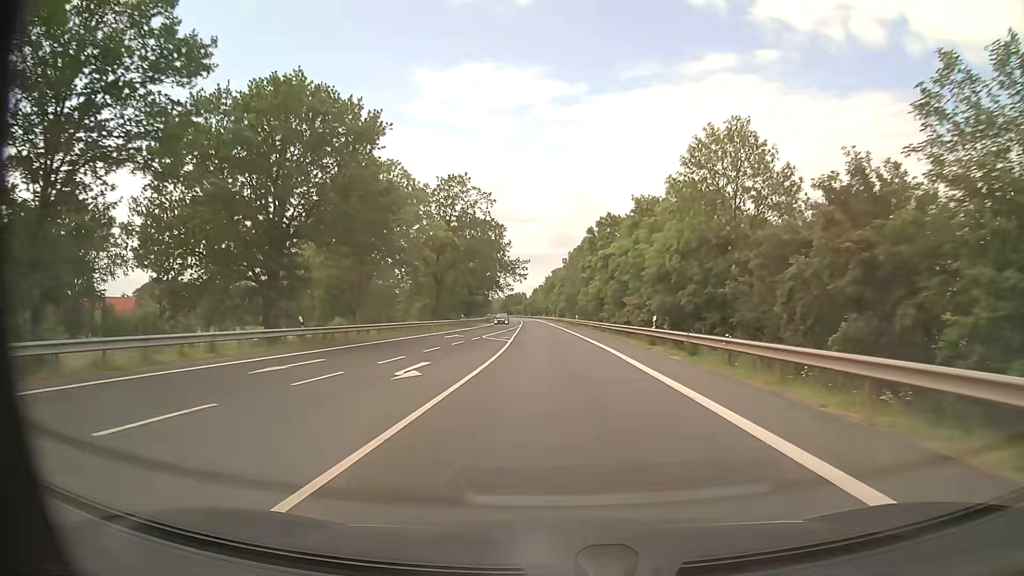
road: primary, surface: asphalt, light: Day
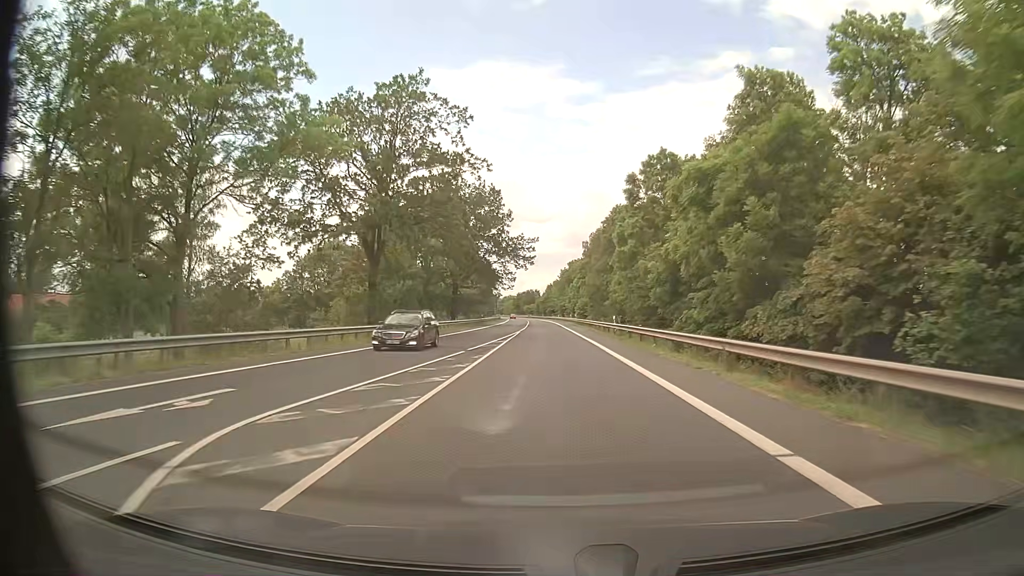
(-0.4, +33.4) m; -2°
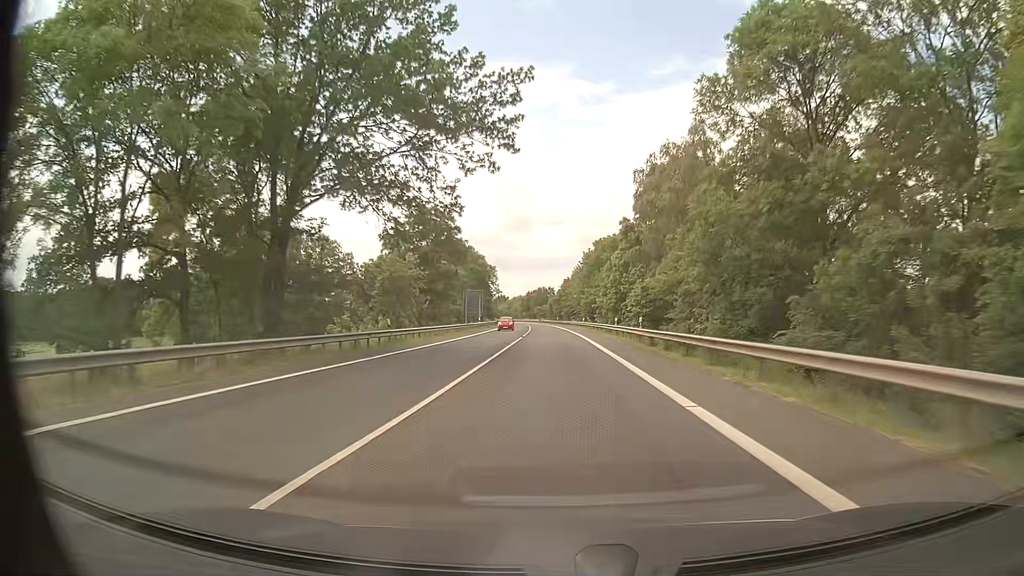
(-0.6, +58.3) m; -1°
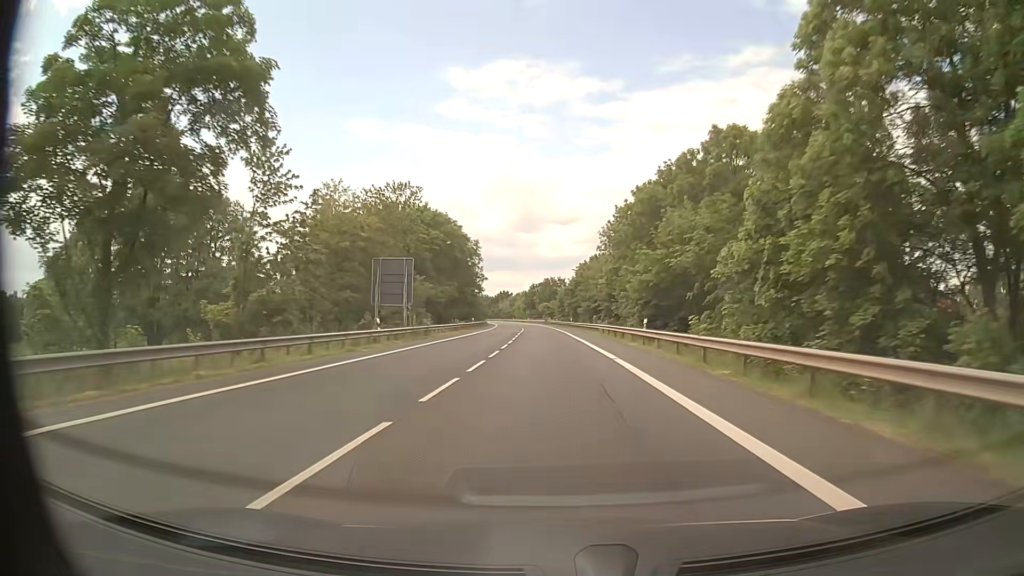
(-0.6, +51.8) m; -1°
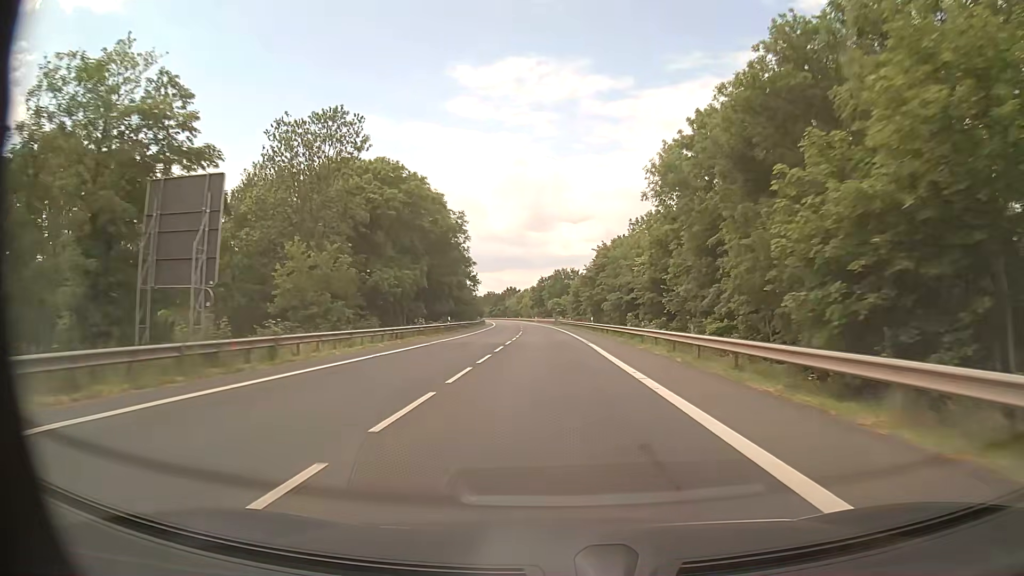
(-0.2, +27.5) m; -1°
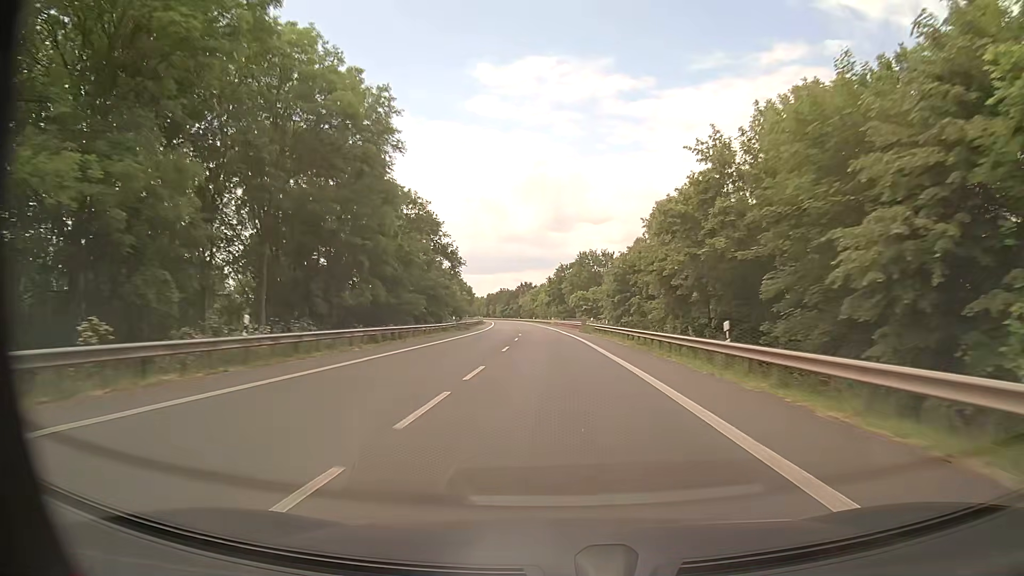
(-0.7, +43.1) m; -2°
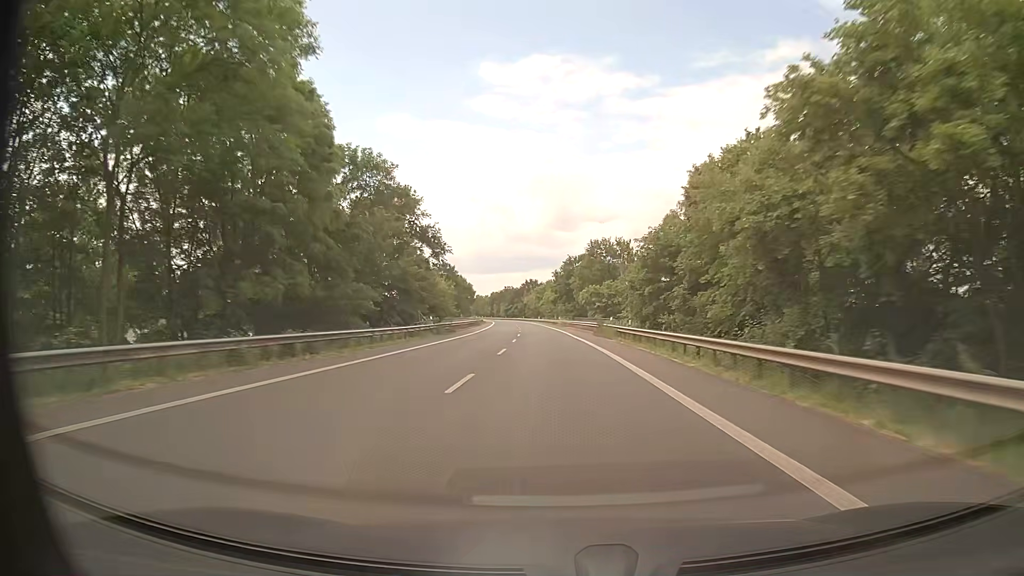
(-0.1, +14.9) m; -1°
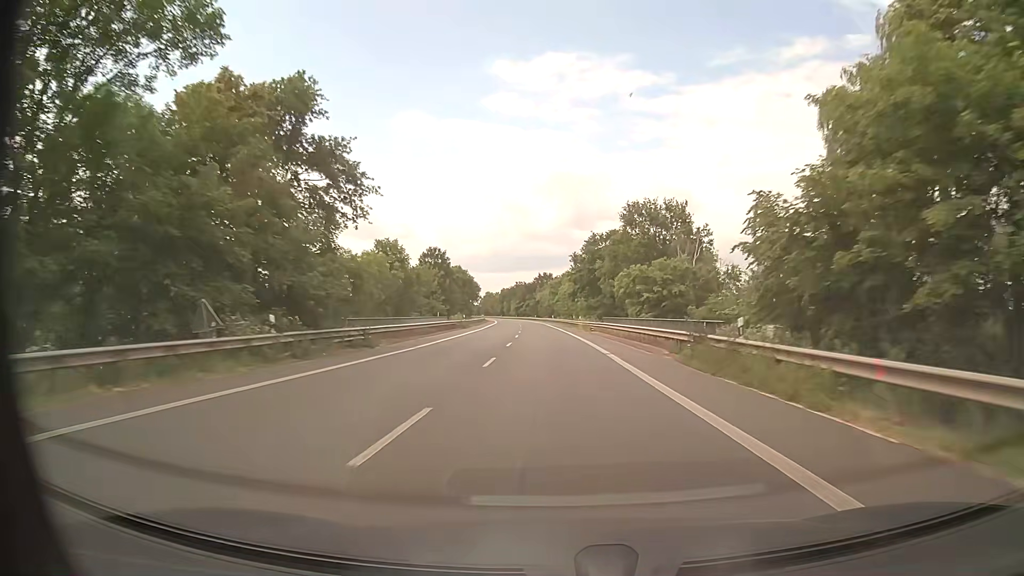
(-0.4, +30.2) m; -1°
(0, +10) (0, +20) (0, +30) (-1, +40) (-1, +50) (-1, +60) (-2, +70) (-2, +80) (-3, +90) (-4, +100) m
